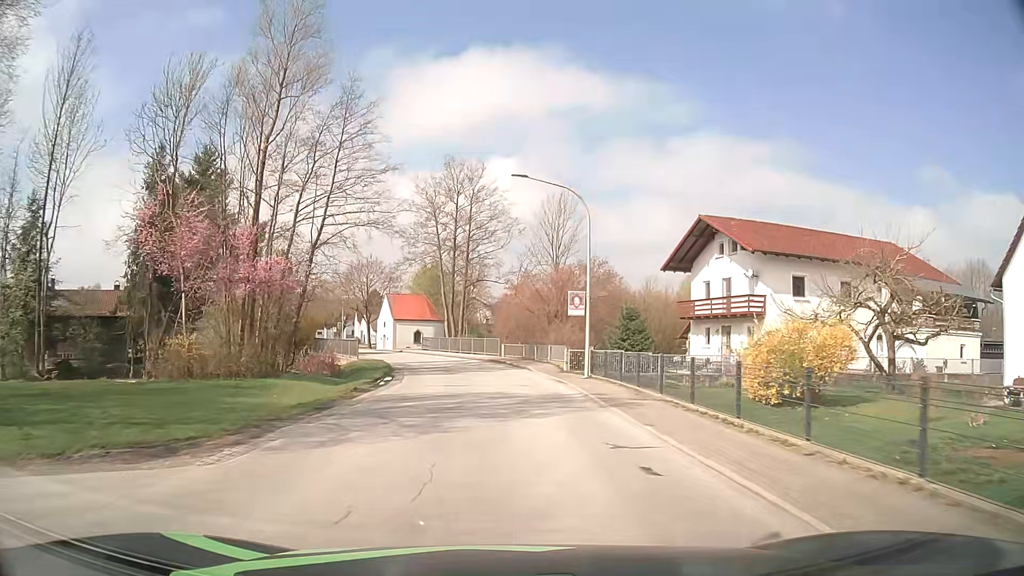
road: tertiary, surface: asphalt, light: Day
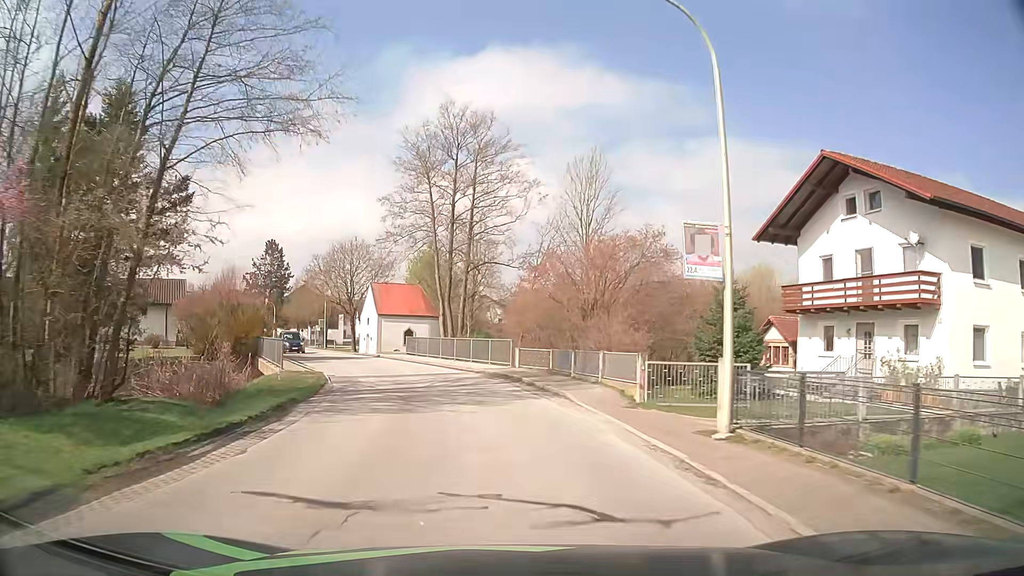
(0.0, +15.2) m; -1°
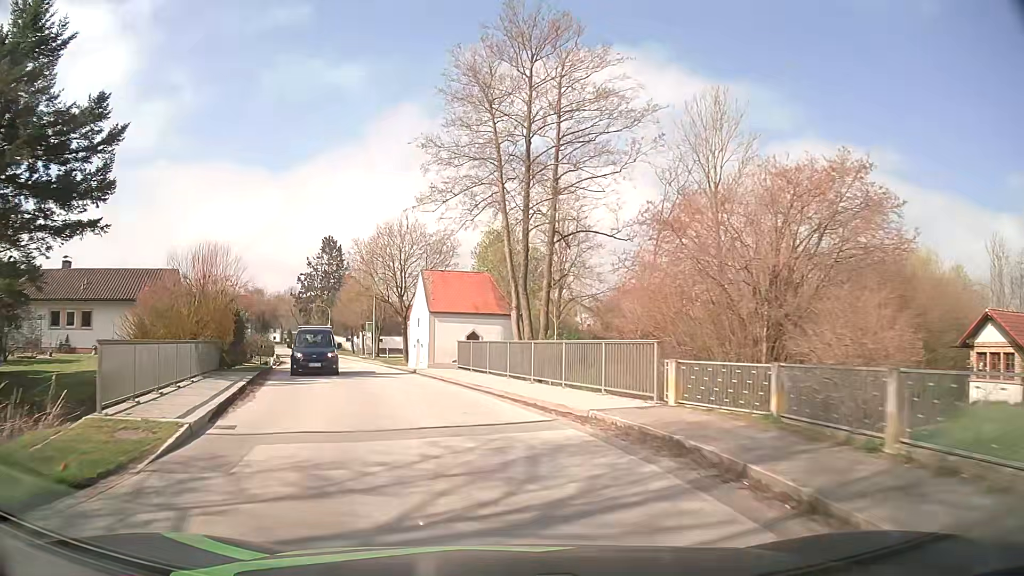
(-0.7, +15.2) m; -7°
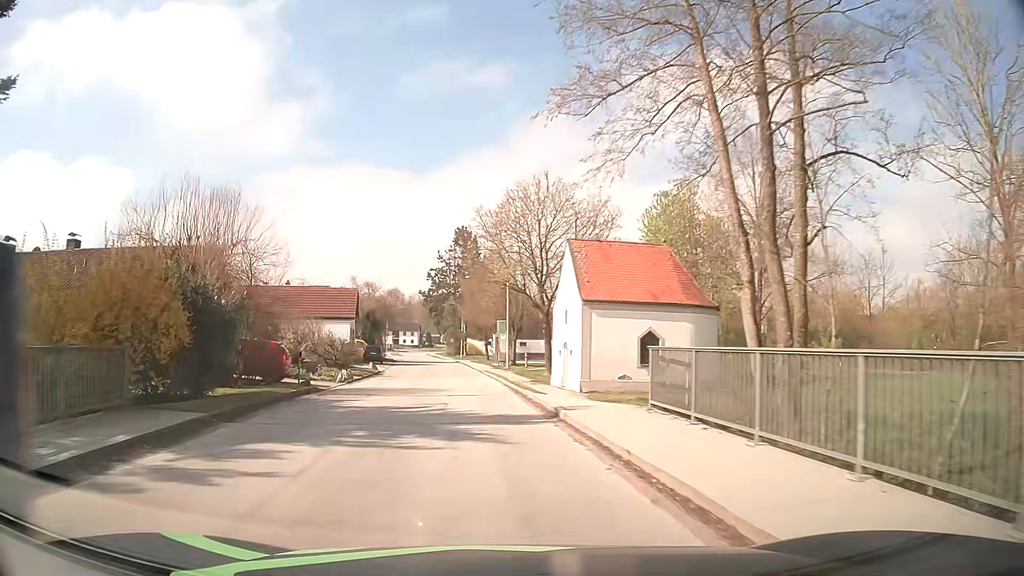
(-1.5, +14.2) m; -13°
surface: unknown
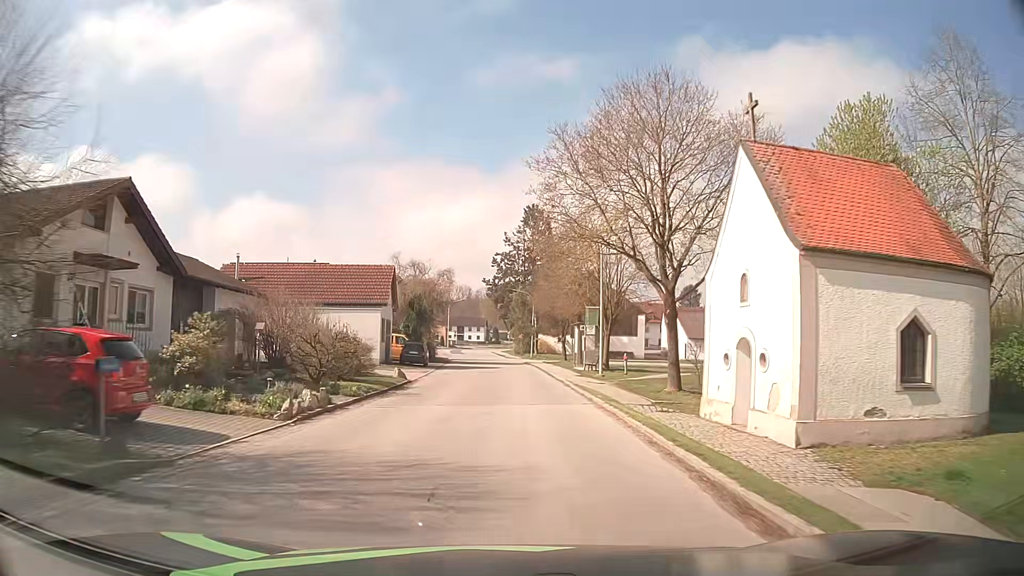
(-1.0, +14.3) m; -6°
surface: asphalt
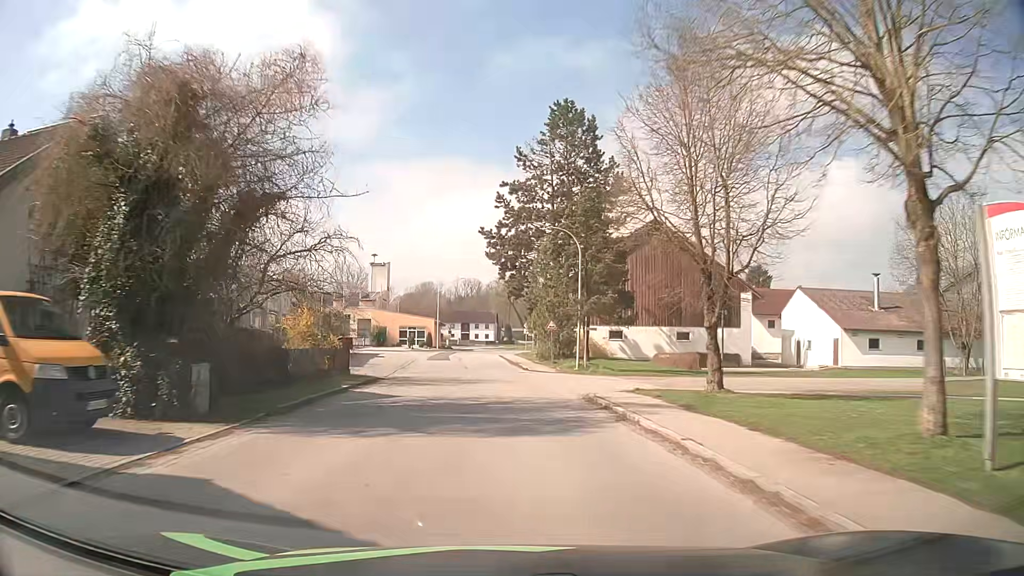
(-0.2, +39.6) m; -1°
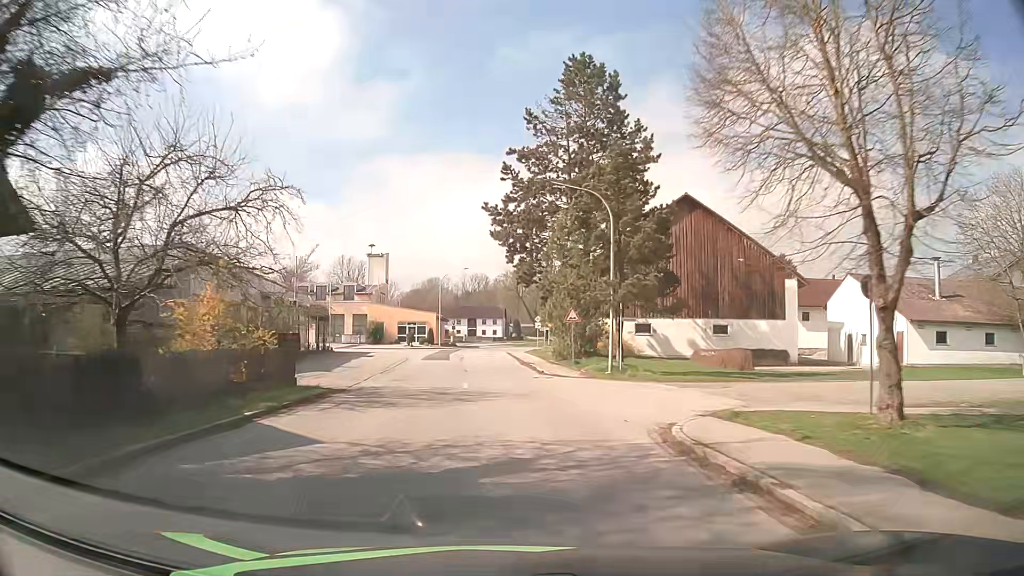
(-0.1, +8.1) m; -1°
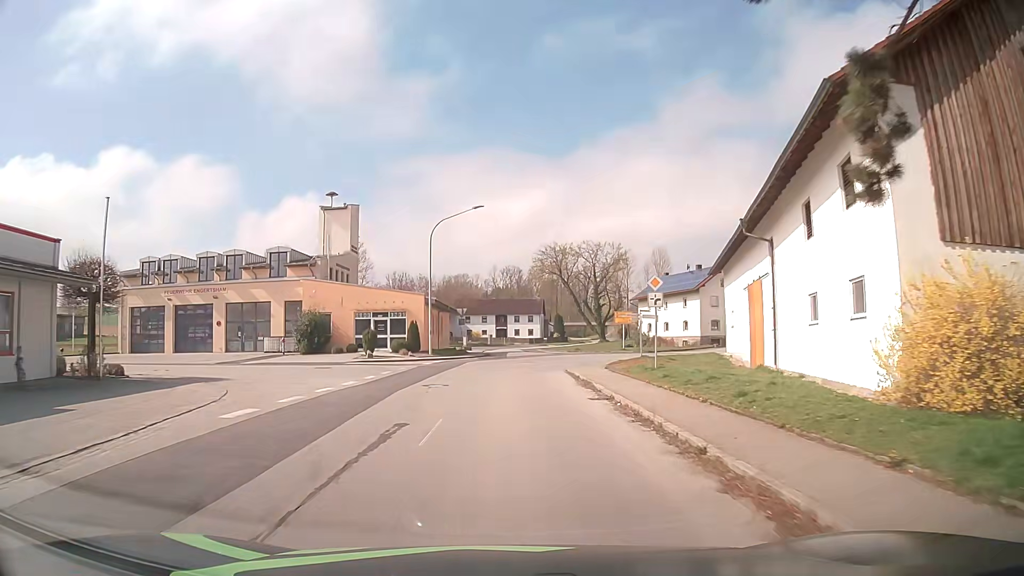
(-1.0, +38.3) m; -3°
(0, +10) (0, +20) (+1, +30) (+4, +39) (+11, +46) (+21, +49) (+31, +49) (+41, +49) (+51, +50) (+61, +50) m
